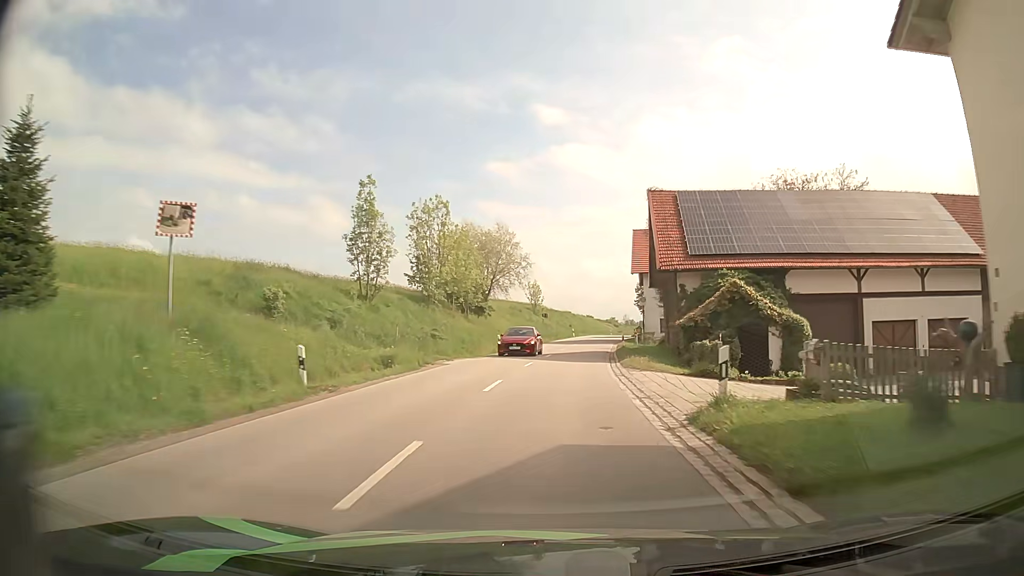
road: secondary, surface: asphalt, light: Day
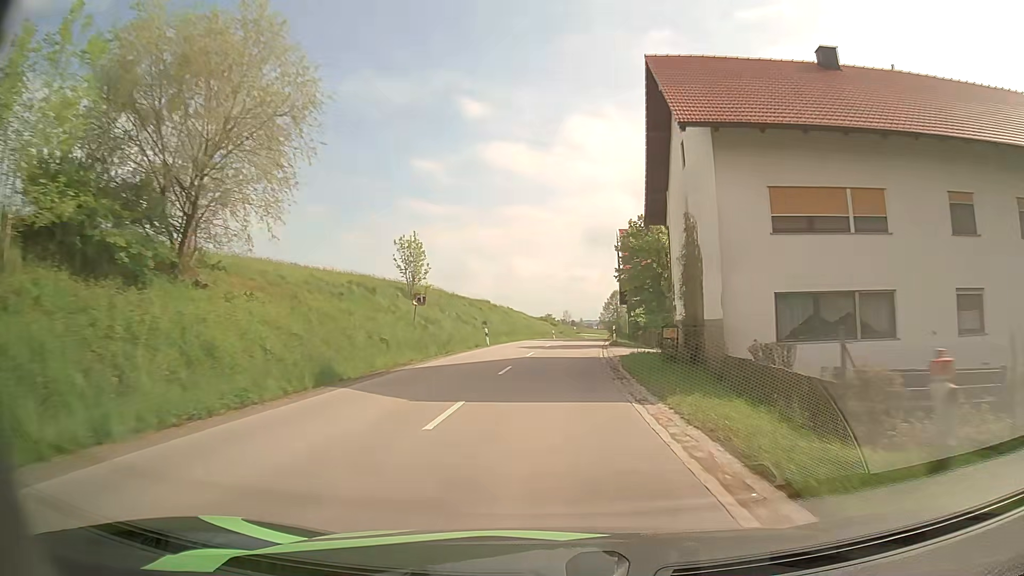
(+2.4, +41.8) m; +6°
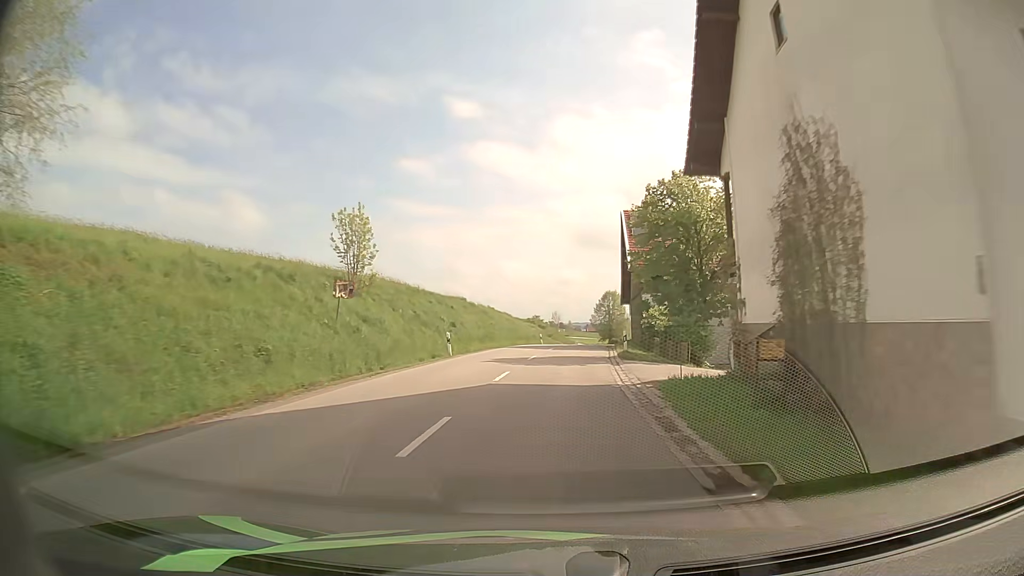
(+0.1, +10.7) m; +1°
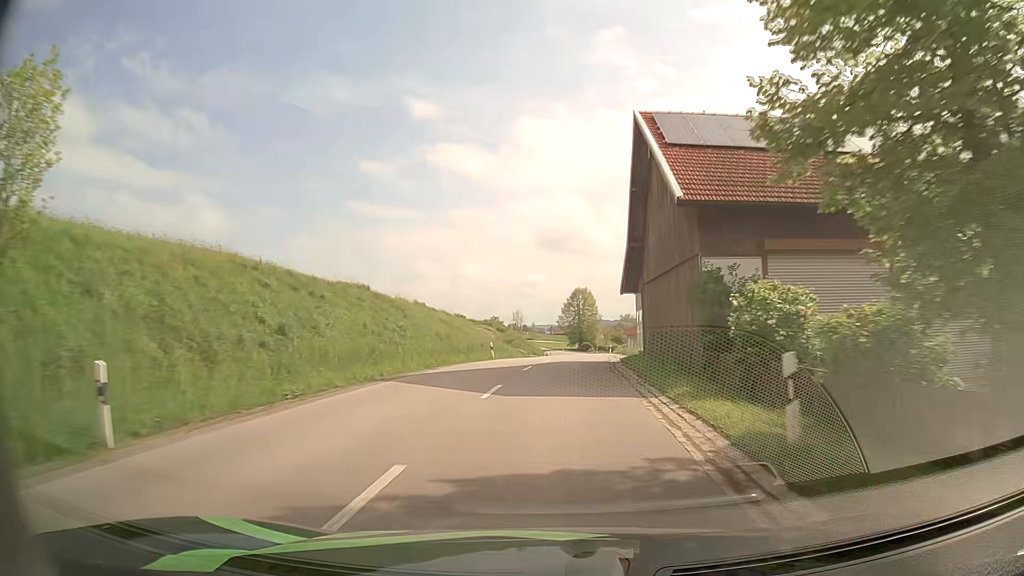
(+0.4, +21.5) m; +3°
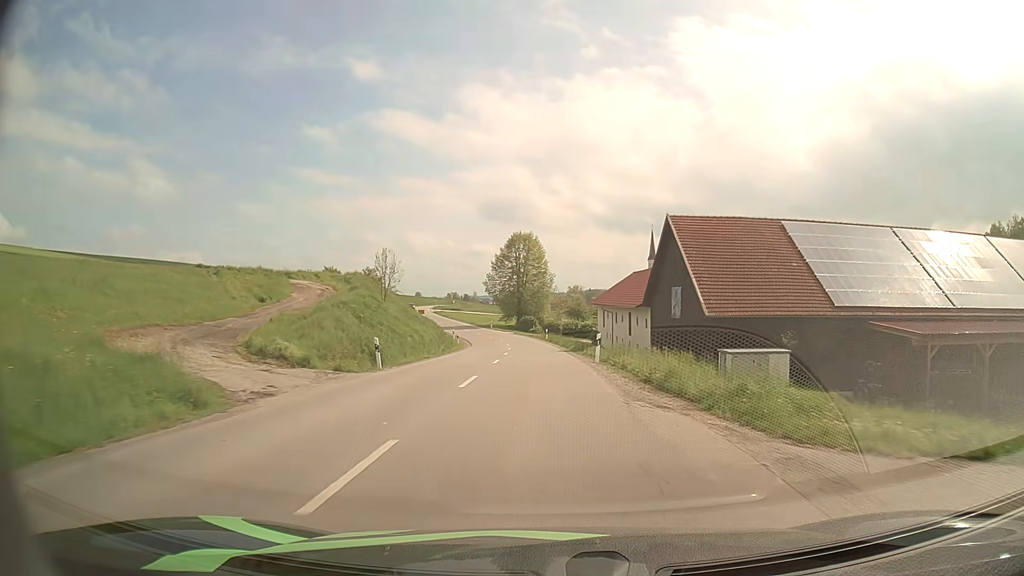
(+3.1, +53.0) m; +4°
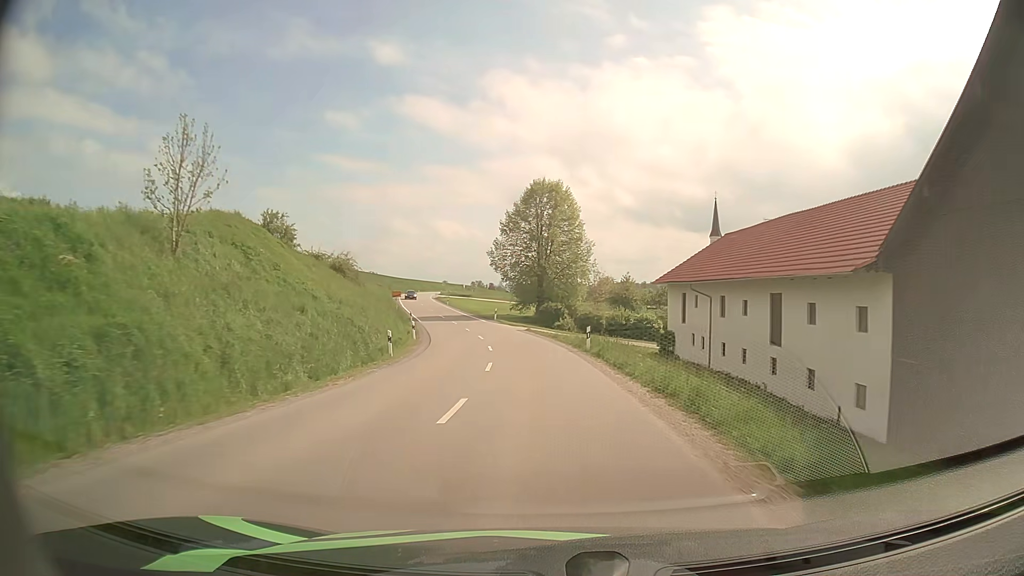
(-0.5, +32.0) m; -2°
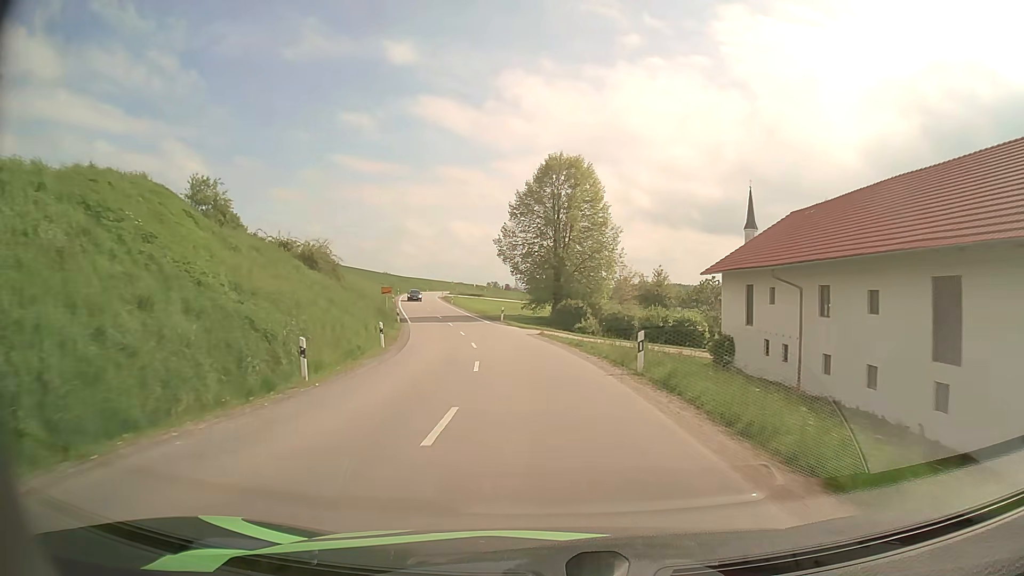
(-0.1, +10.9) m; -1°
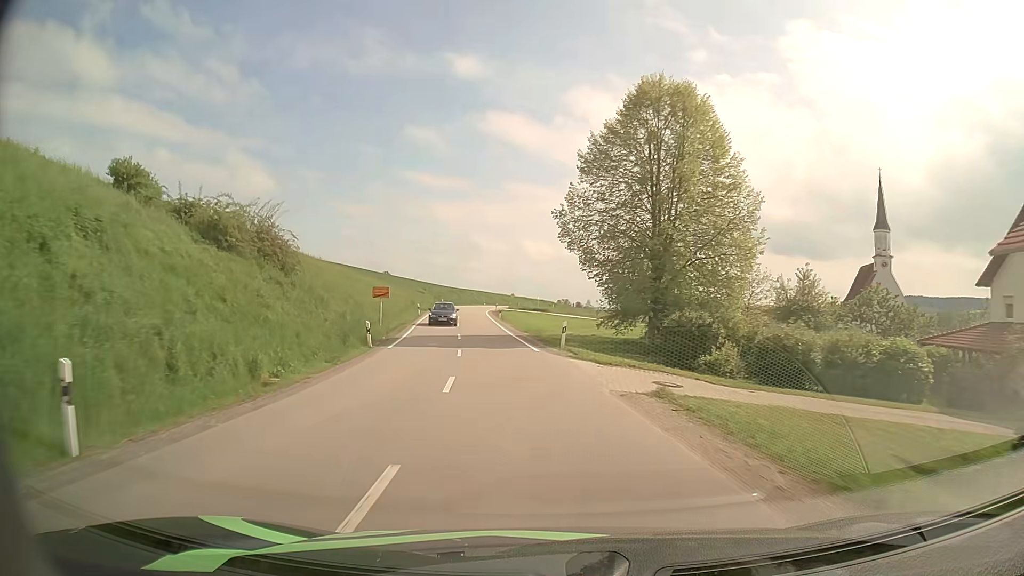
(-0.9, +22.0) m; -6°
(0, +10) (-1, +20) (-2, +30) (-4, +40) (-5, +50) (-7, +60) (-8, +69) (-9, +79) (-10, +89) (-10, +99) m
